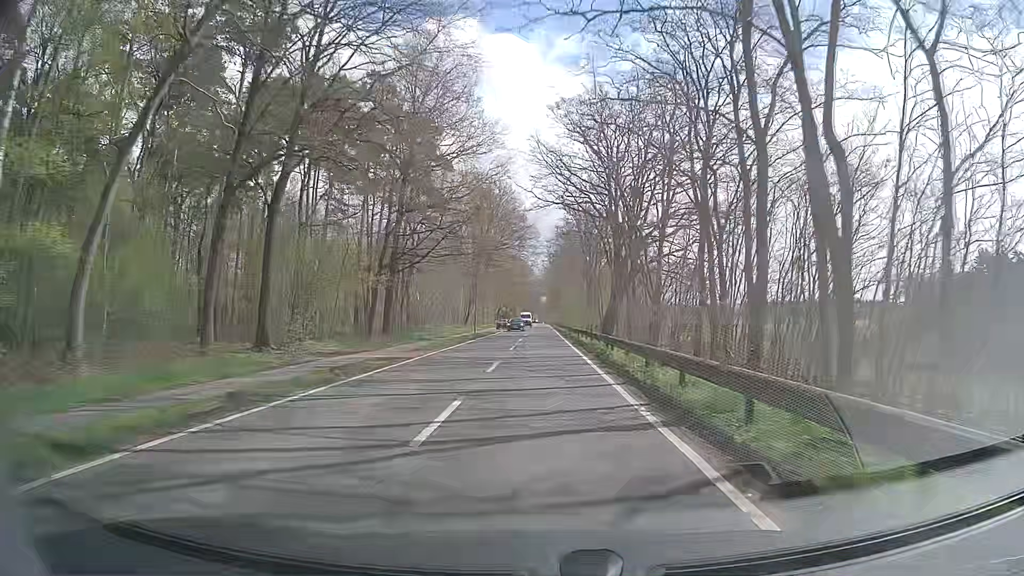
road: tertiary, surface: asphalt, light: Day
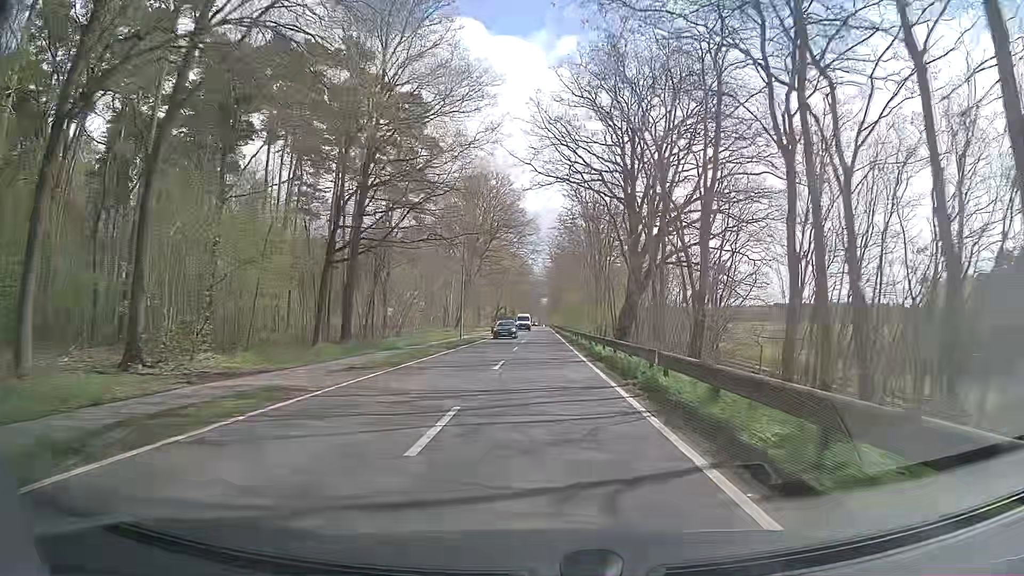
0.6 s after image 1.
(-0.1, +10.2) m; 0°
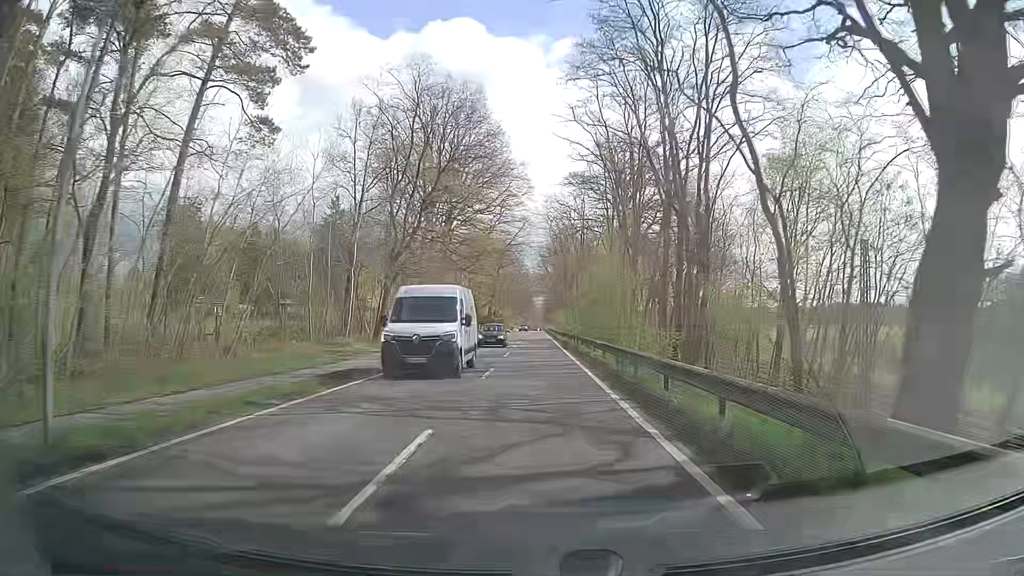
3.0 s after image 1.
(-0.1, +38.8) m; 0°
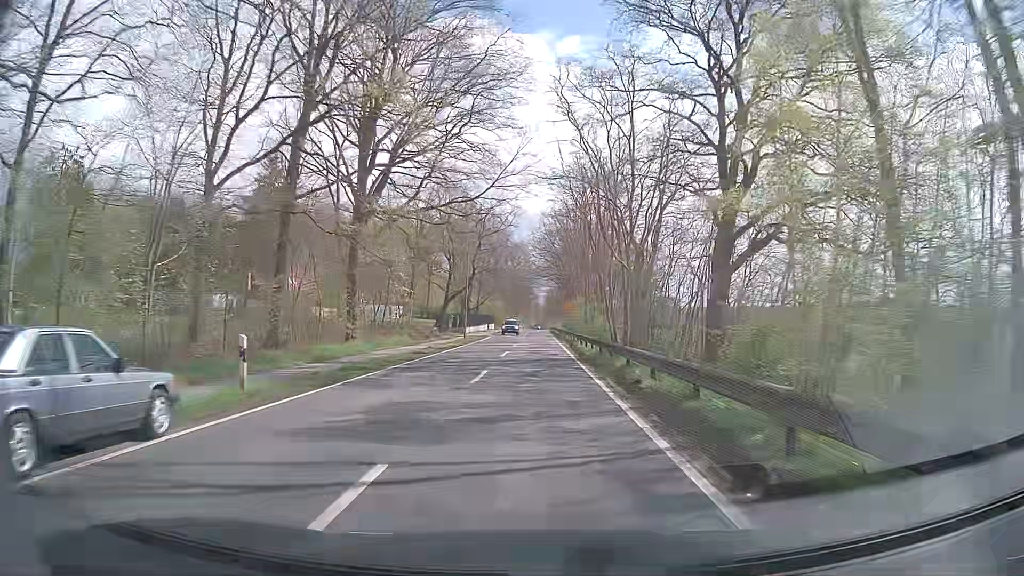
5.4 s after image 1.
(-0.4, +38.8) m; 0°
(0, +10) (0, +20) (0, +30) (0, +40) (0, +50) (-1, +60) (-1, +70) (-1, +80) (-1, +90) (-1, +100) m
